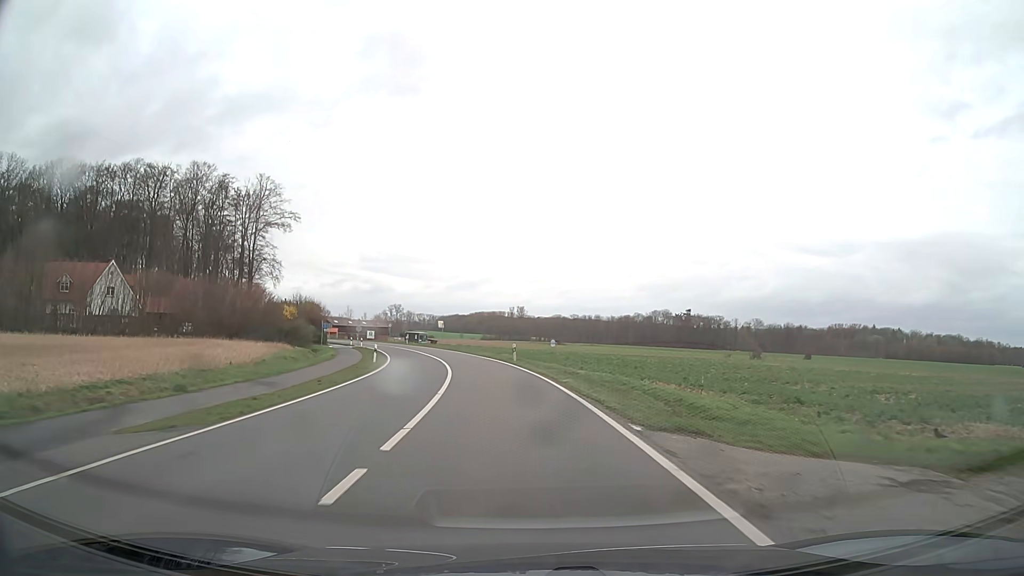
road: secondary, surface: asphalt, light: Day
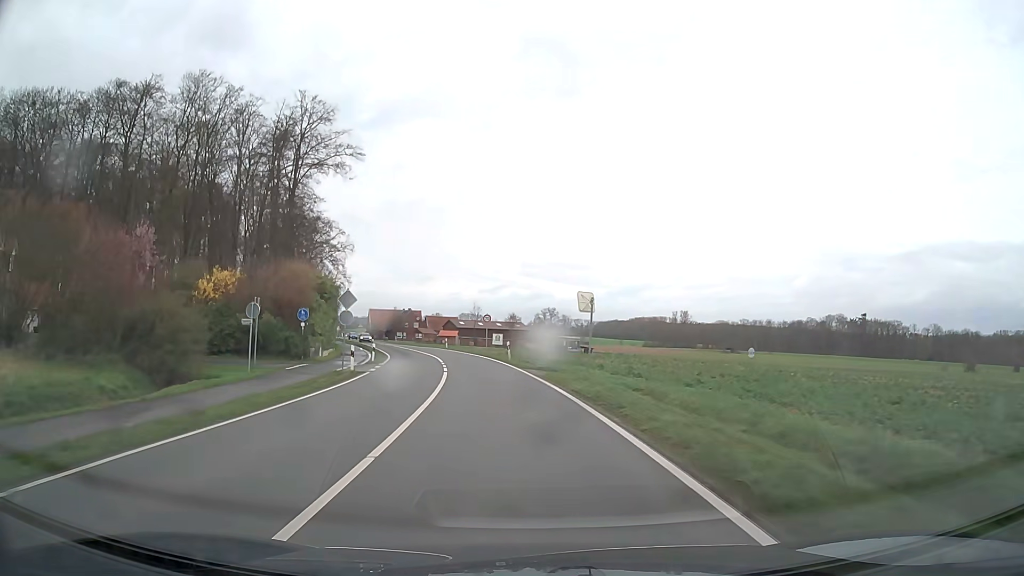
(-6.0, +52.5) m; -13°
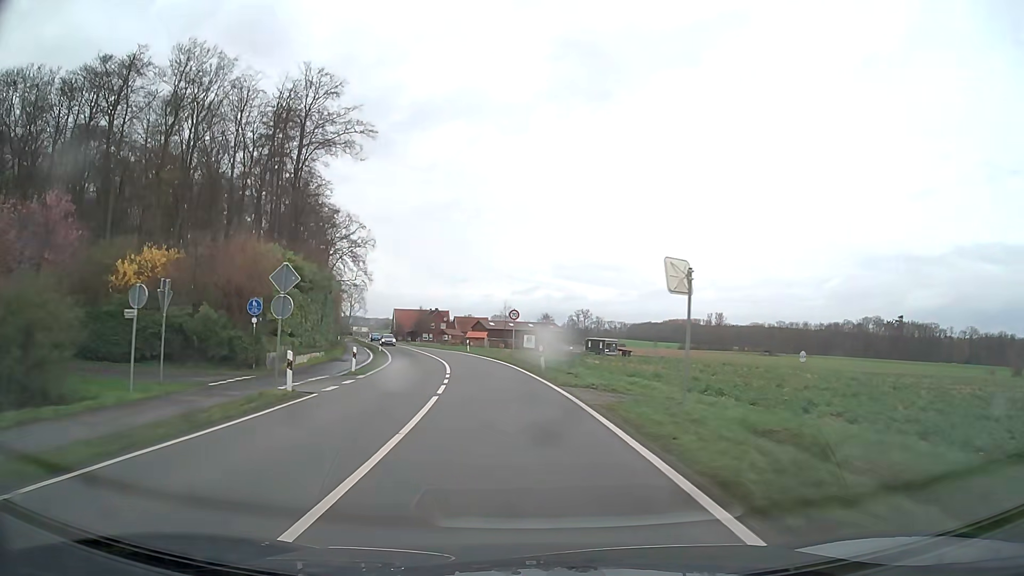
(-0.2, +10.6) m; -3°
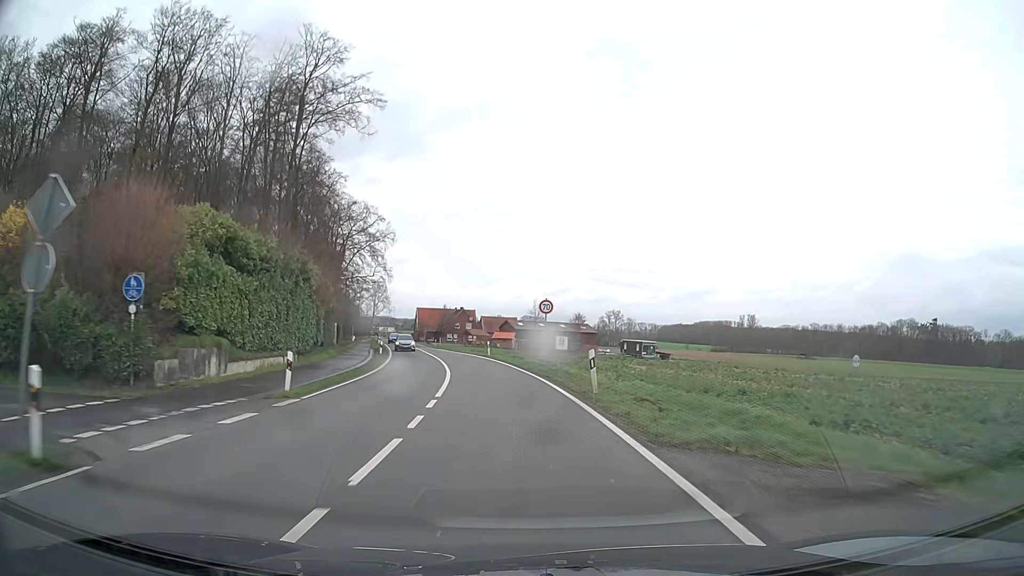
(-0.3, +10.6) m; -3°
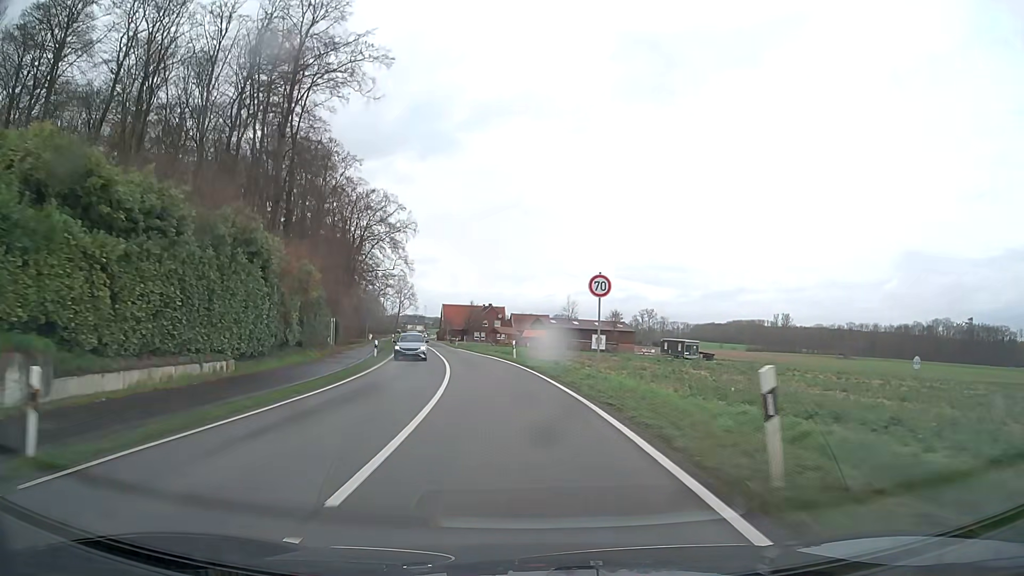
(-0.2, +10.6) m; -3°
